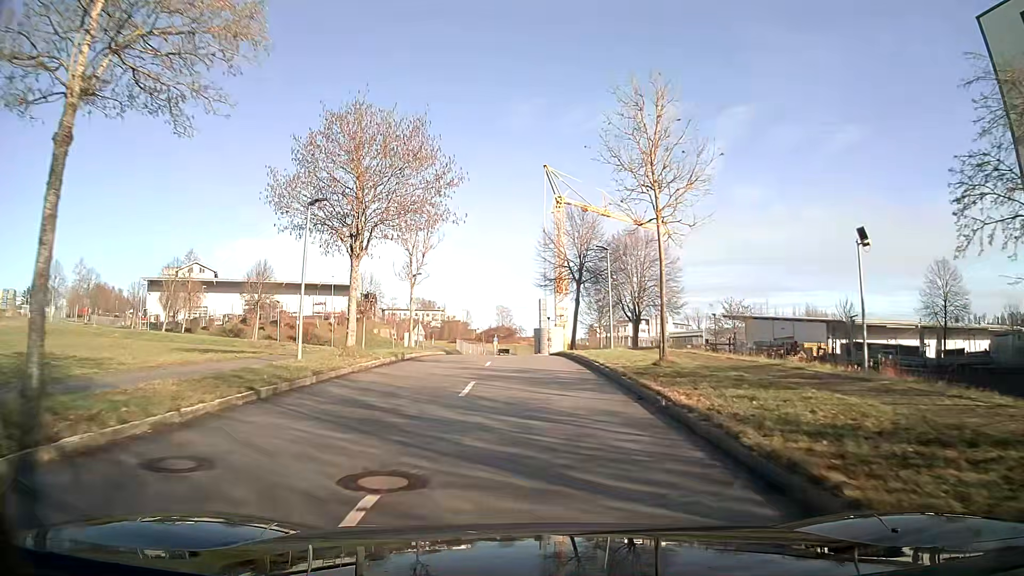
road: residential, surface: asphalt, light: Day
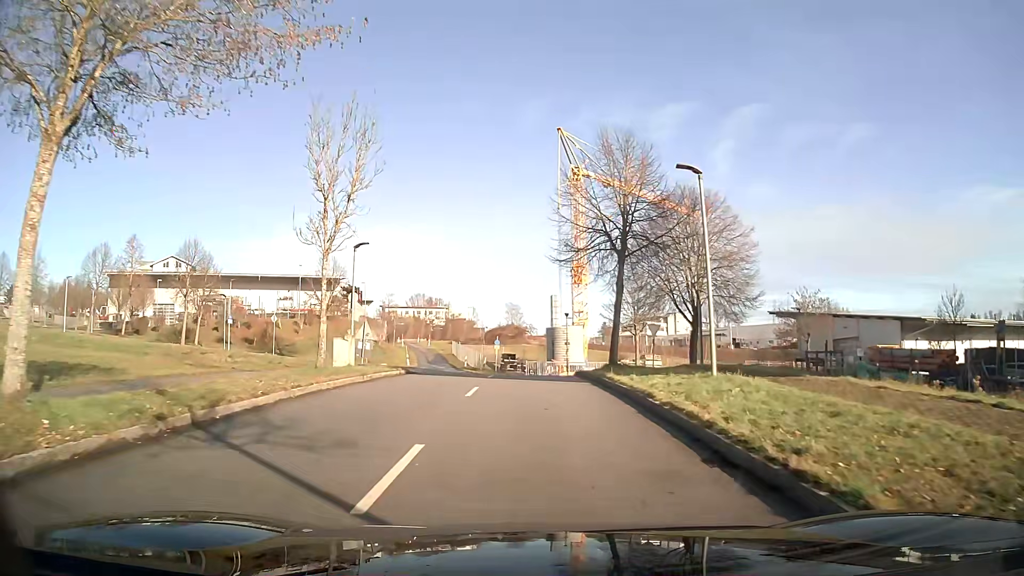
(-0.2, +16.5) m; -1°
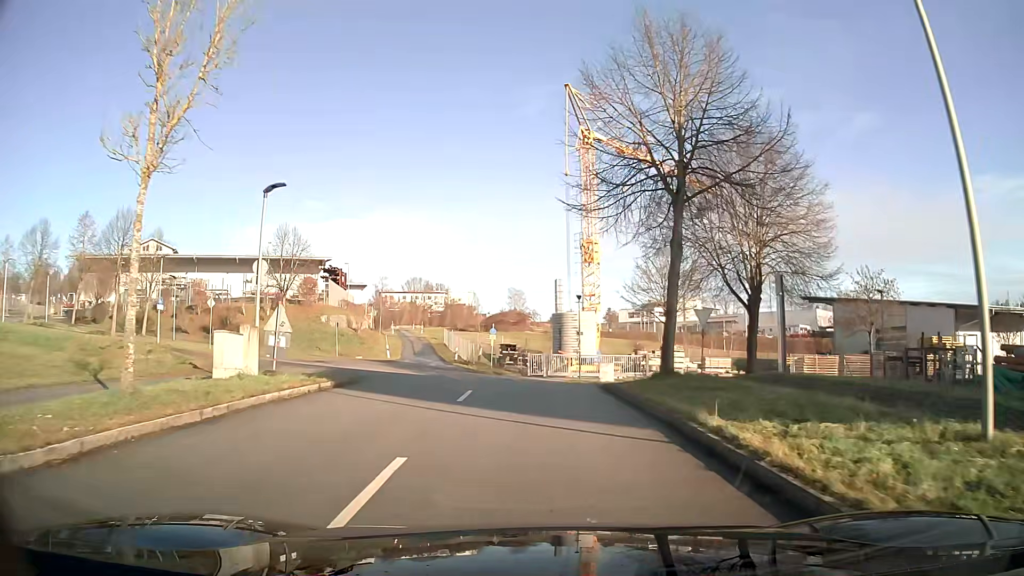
(0.0, +9.8) m; 0°
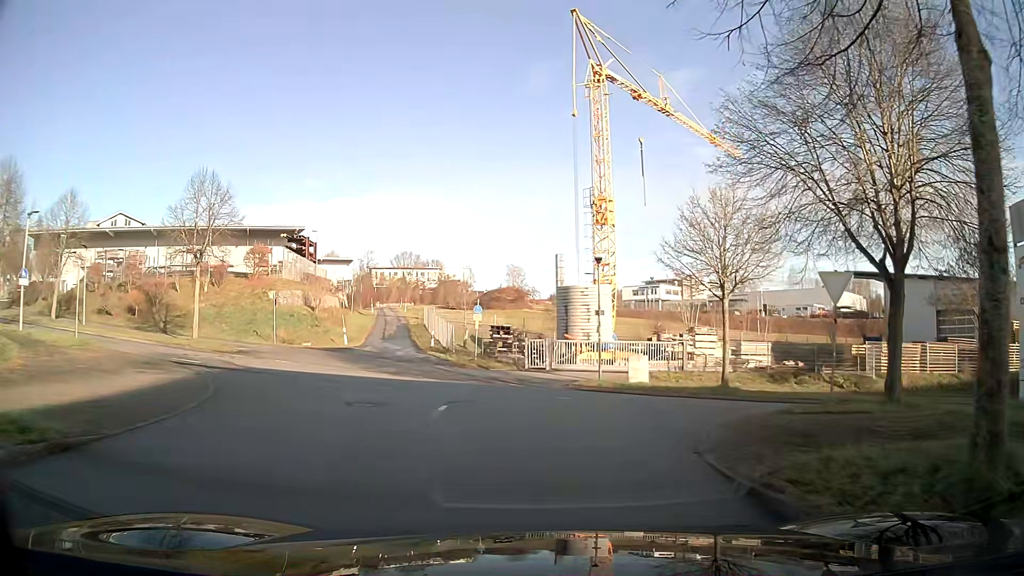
(0.0, +11.7) m; 0°
(0, +10) (-2, +20) (-11, +24) (-20, +27) (-30, +30) (-39, +33) (-49, +37) (-58, +41) (-66, +46) (-75, +52) m
